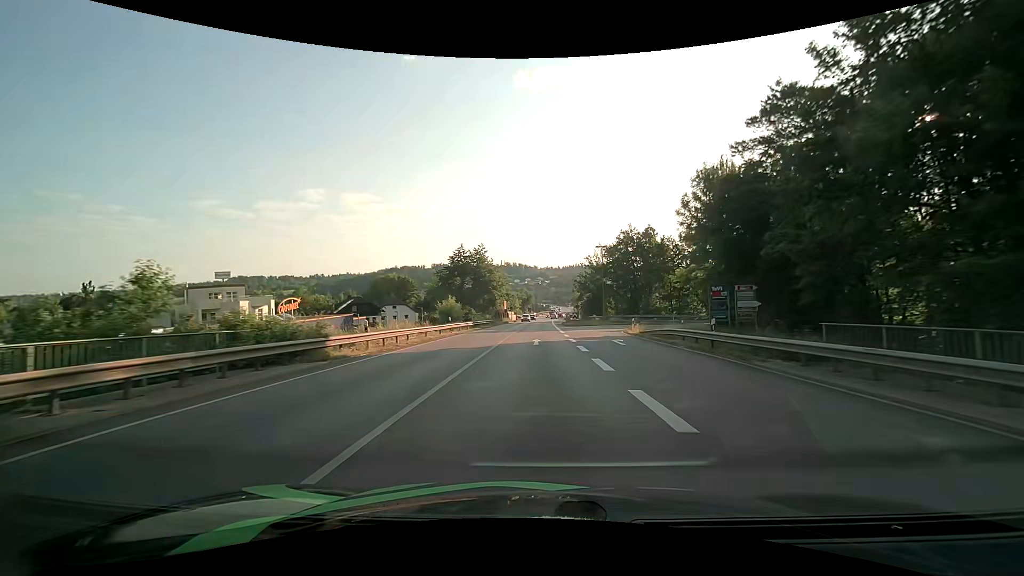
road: primary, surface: asphalt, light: Day
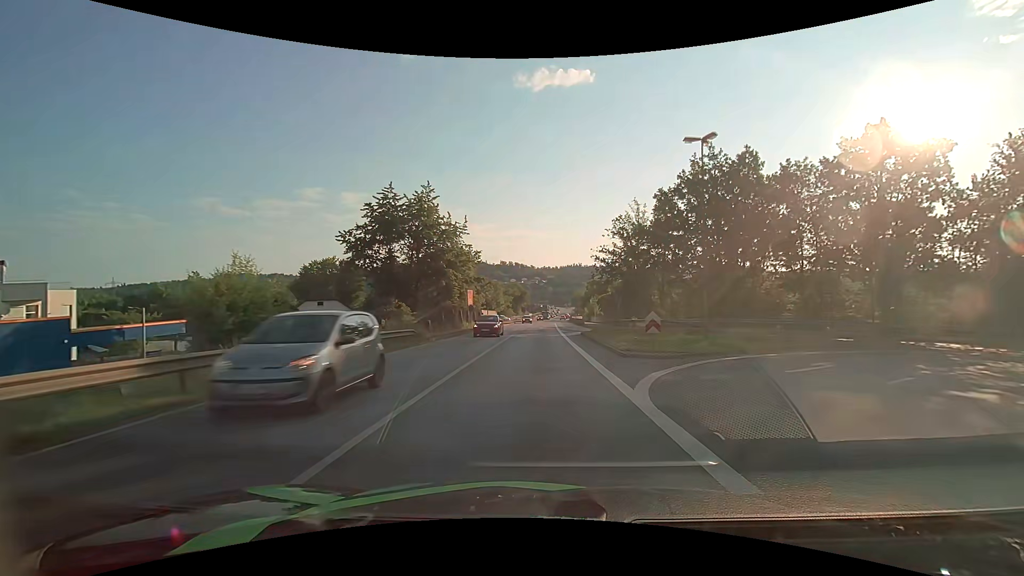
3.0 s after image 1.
(+0.2, +40.4) m; +1°
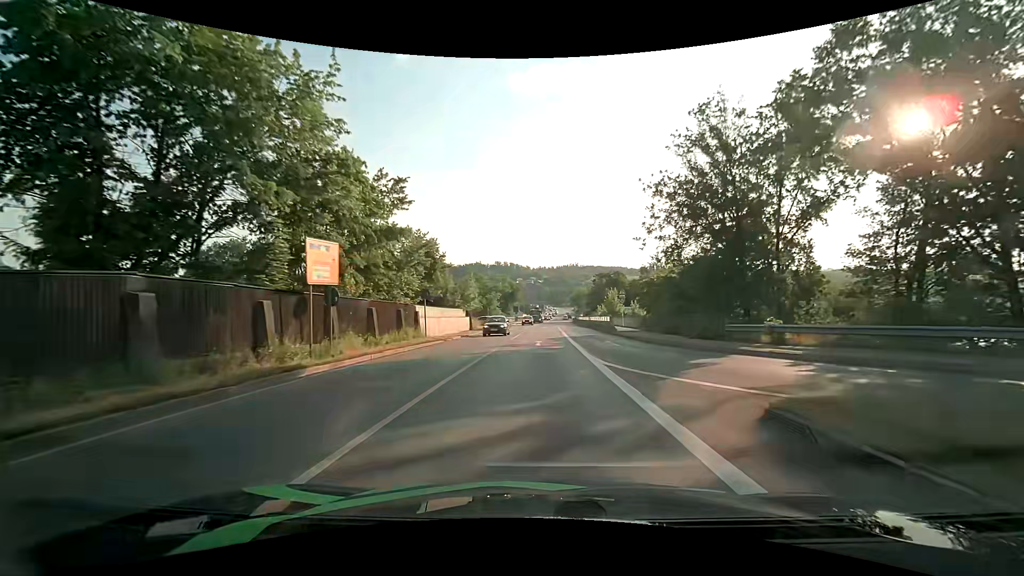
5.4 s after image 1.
(0.0, +30.7) m; 0°
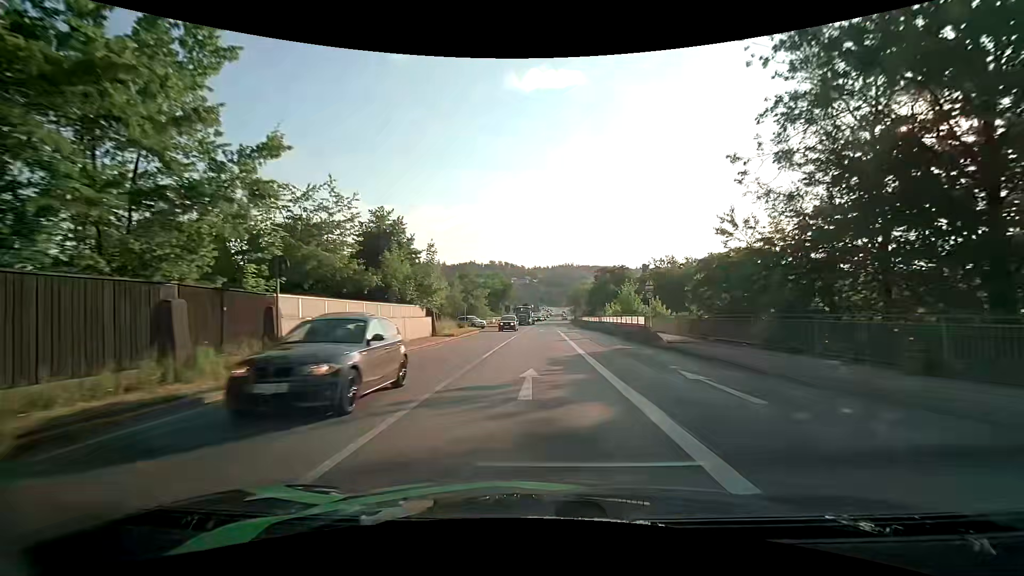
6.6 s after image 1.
(+0.1, +15.2) m; +1°
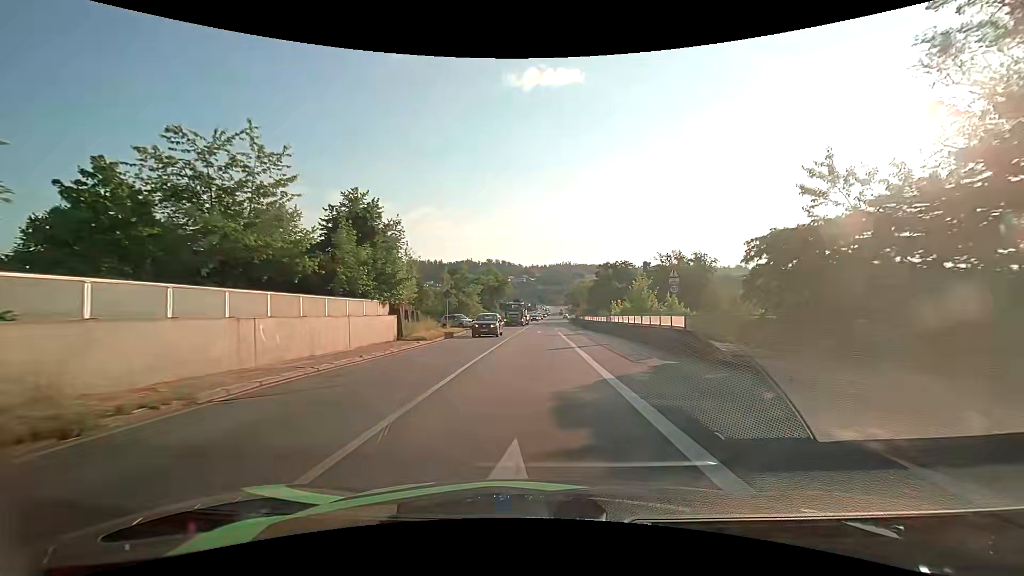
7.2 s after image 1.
(0.0, +7.5) m; 0°
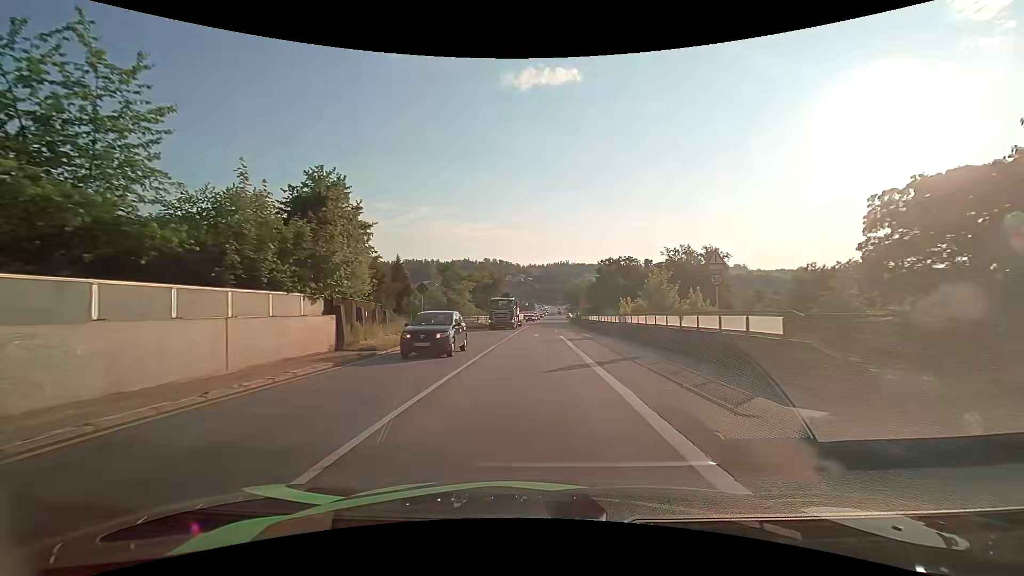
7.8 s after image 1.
(0.0, +7.5) m; 0°
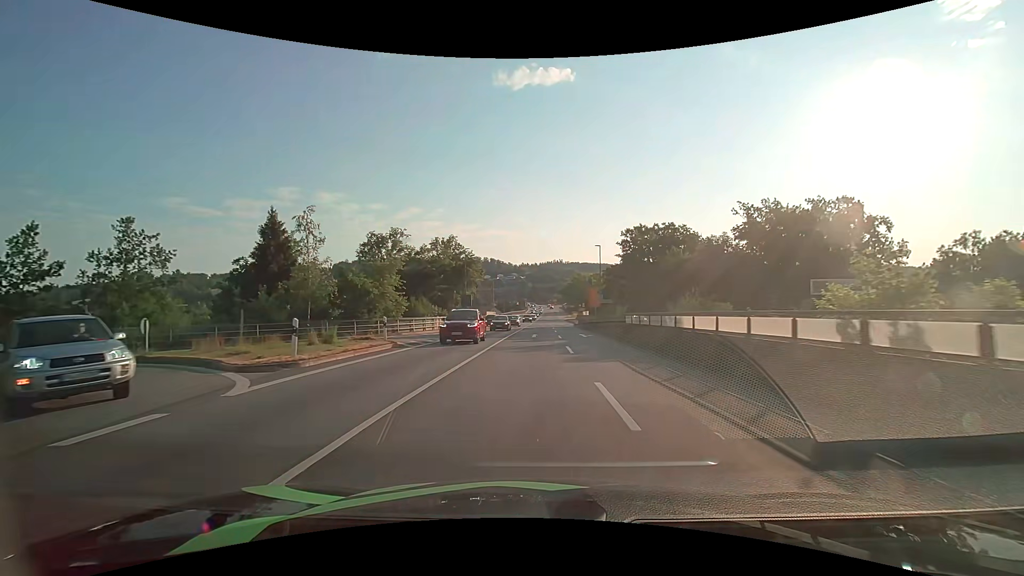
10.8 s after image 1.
(+0.3, +37.0) m; +1°
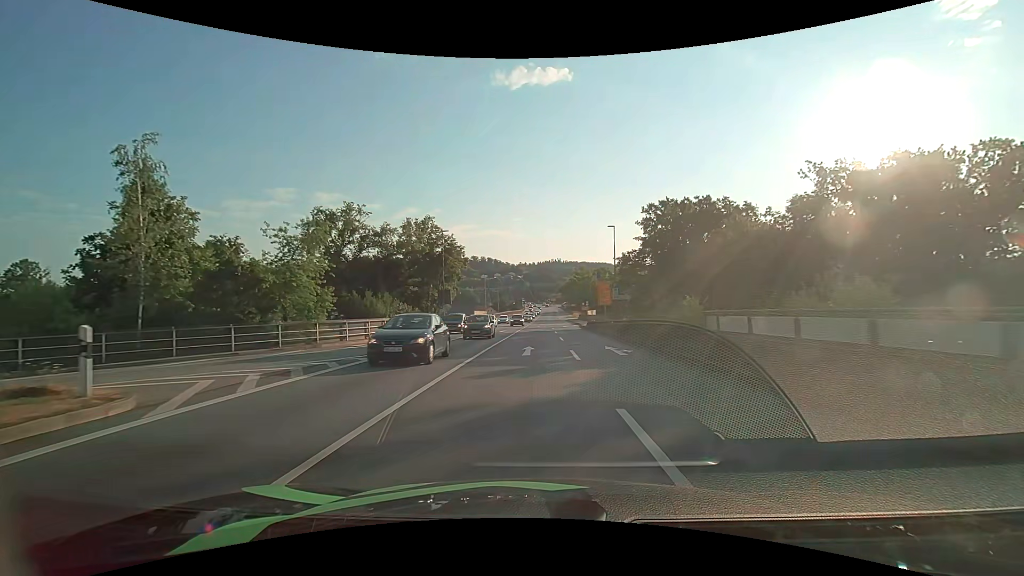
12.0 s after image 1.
(+0.1, +14.6) m; 0°
(0, +10) (0, +20) (0, +30) (+1, +40) (+1, +50) (+2, +60) (+3, +70) (+3, +80) (+3, +90) (+4, +100) m
